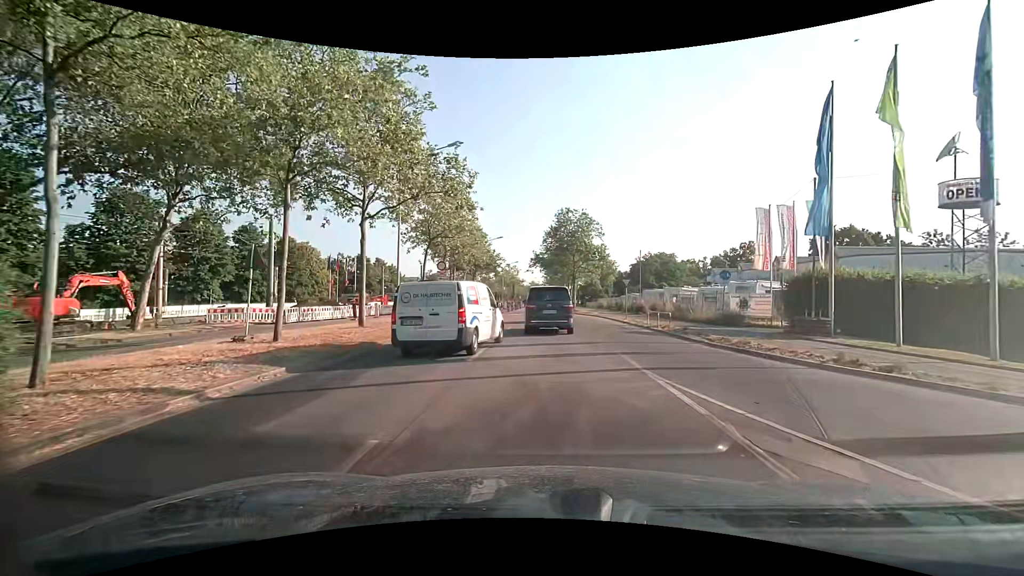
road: primary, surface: asphalt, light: Day
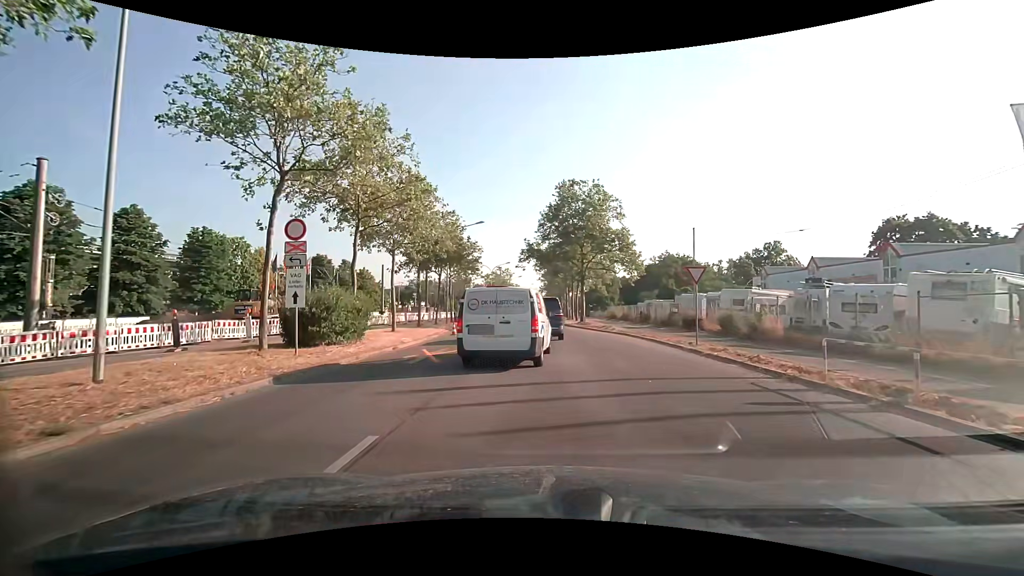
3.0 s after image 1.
(0.0, +18.0) m; 0°
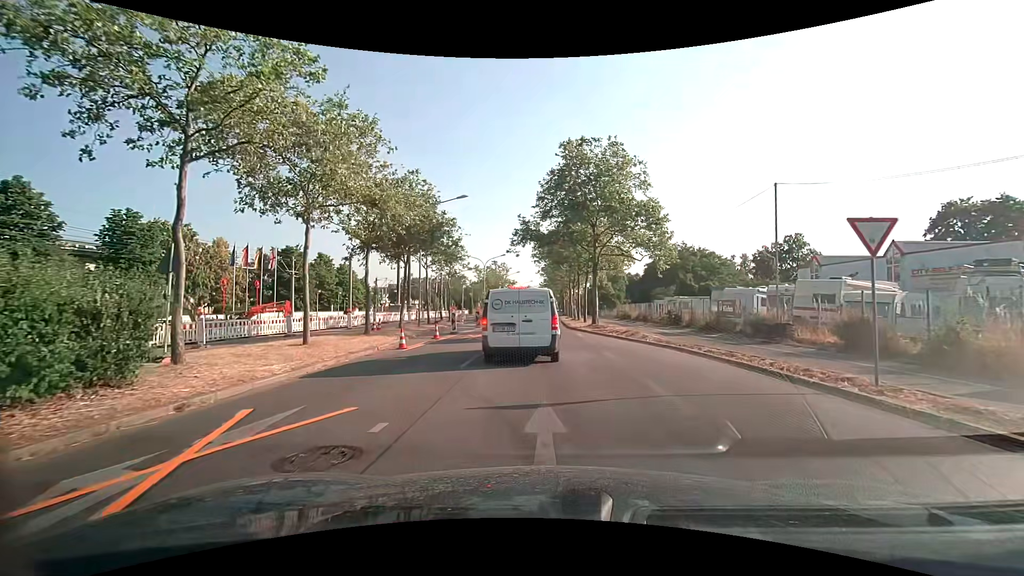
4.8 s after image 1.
(-0.1, +10.4) m; -1°
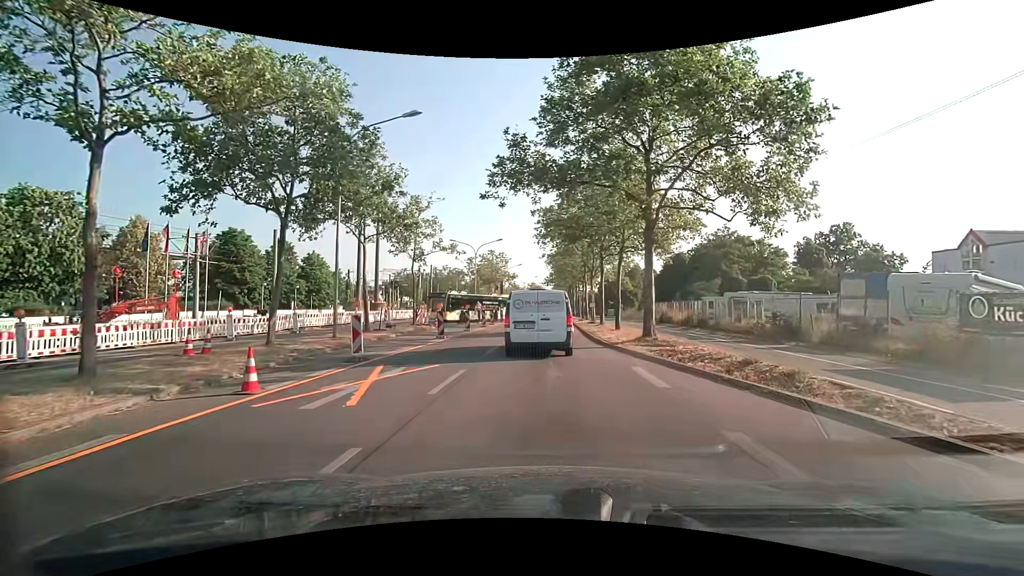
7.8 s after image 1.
(+0.1, +15.5) m; 0°
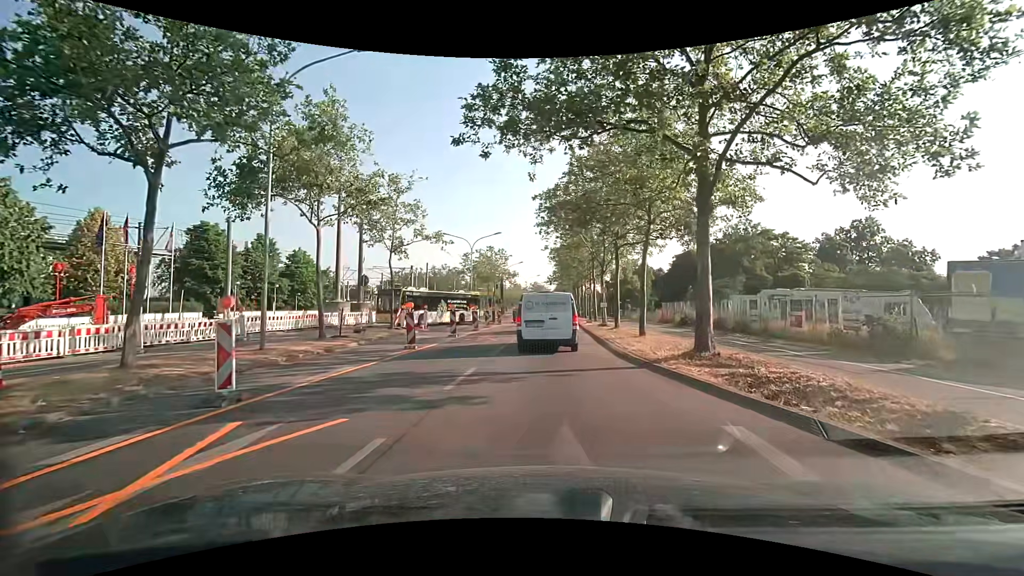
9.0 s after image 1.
(0.0, +5.7) m; 0°
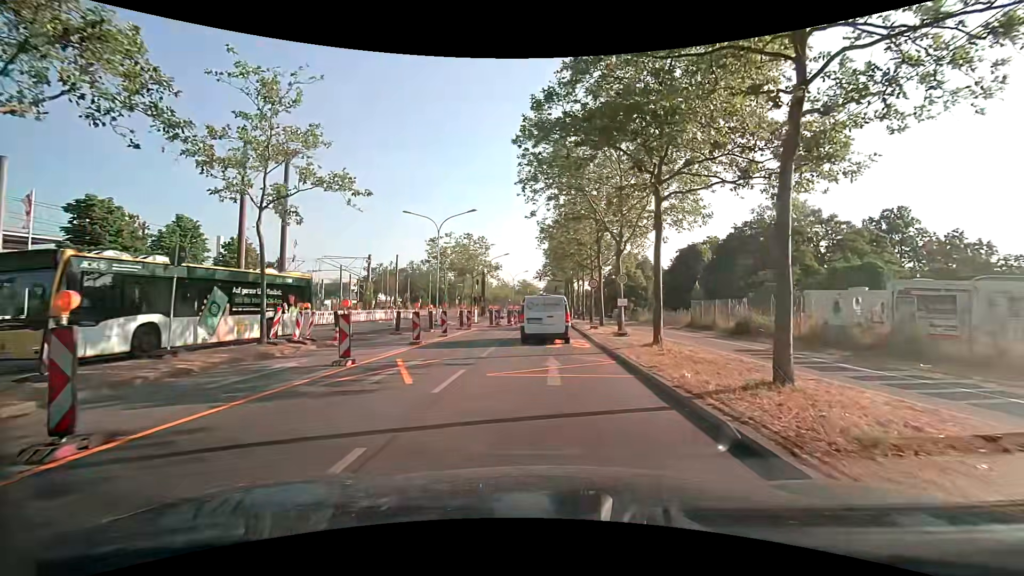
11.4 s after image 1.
(+0.2, +12.5) m; +1°
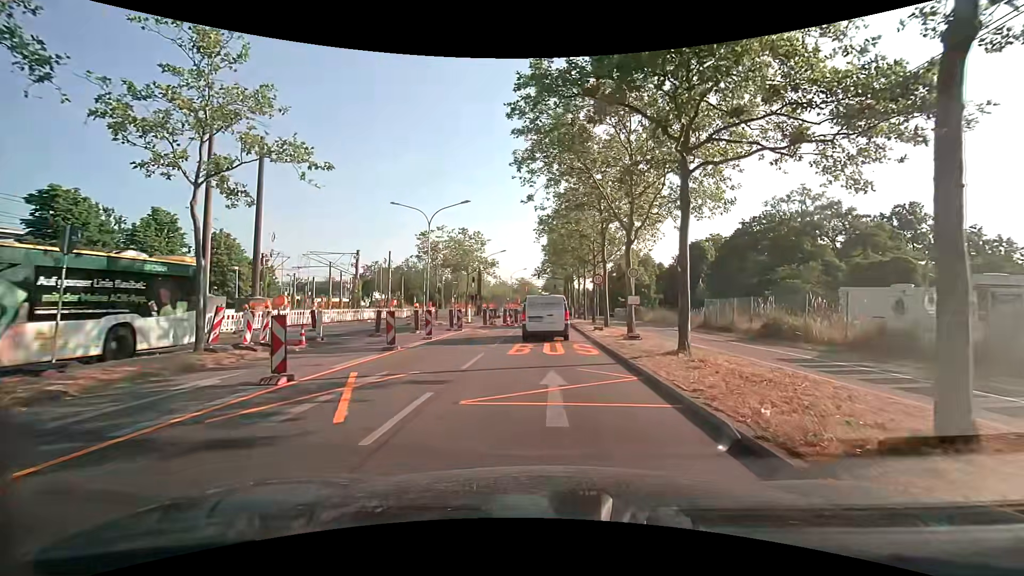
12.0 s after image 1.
(0.0, +3.0) m; 0°
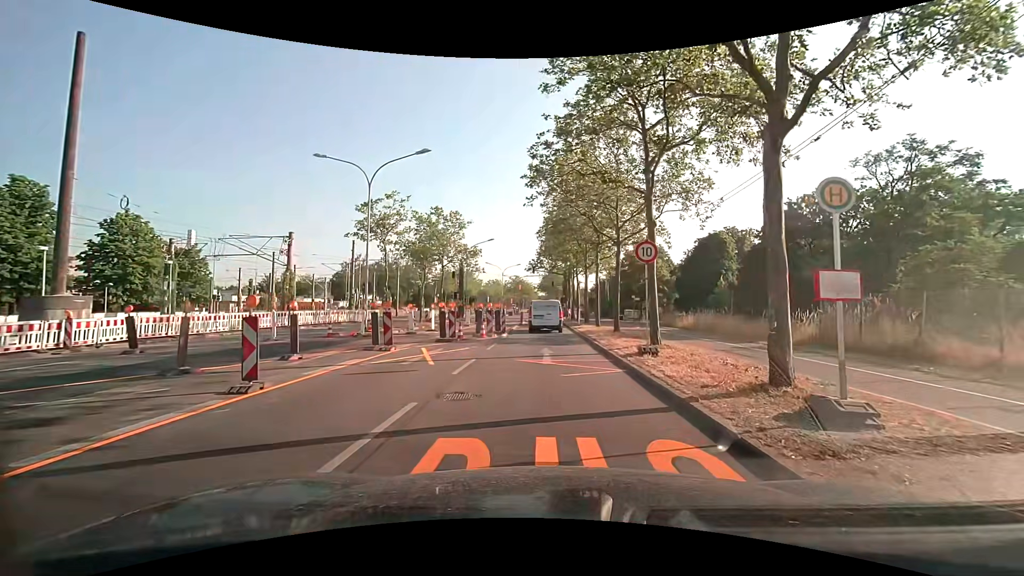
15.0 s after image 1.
(+0.1, +13.0) m; +1°
